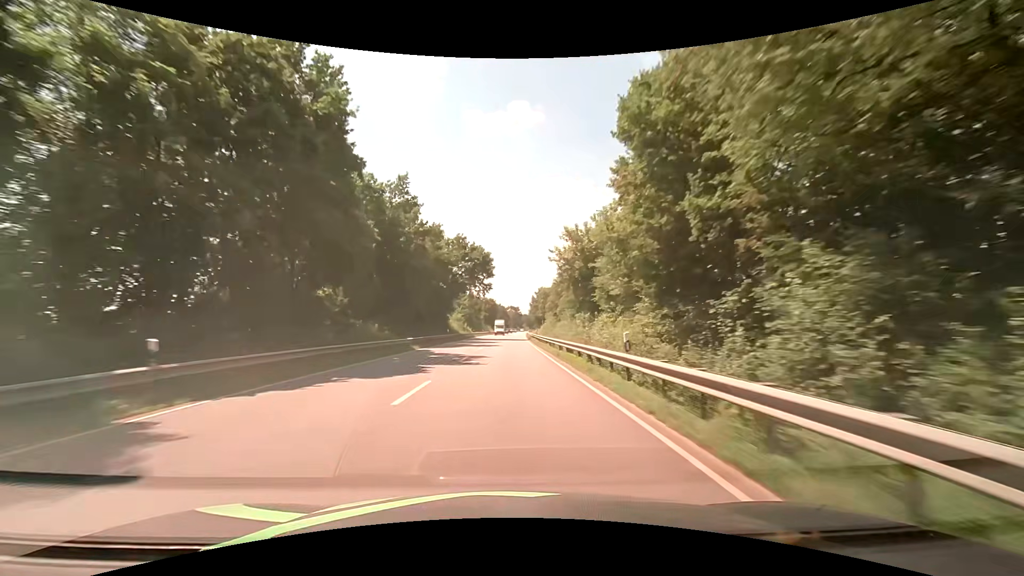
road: primary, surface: asphalt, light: Day
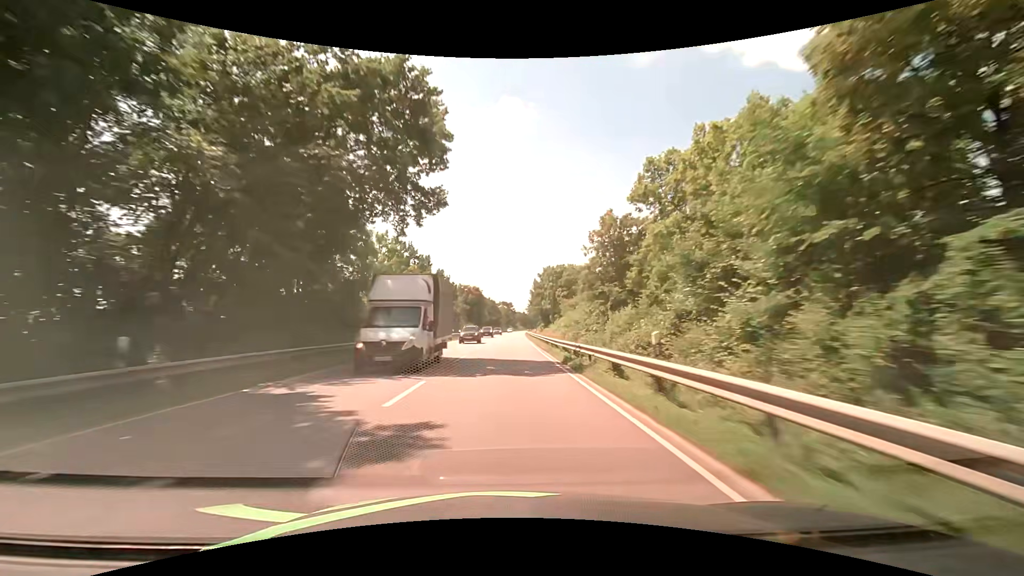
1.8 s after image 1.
(+0.4, +47.5) m; +1°
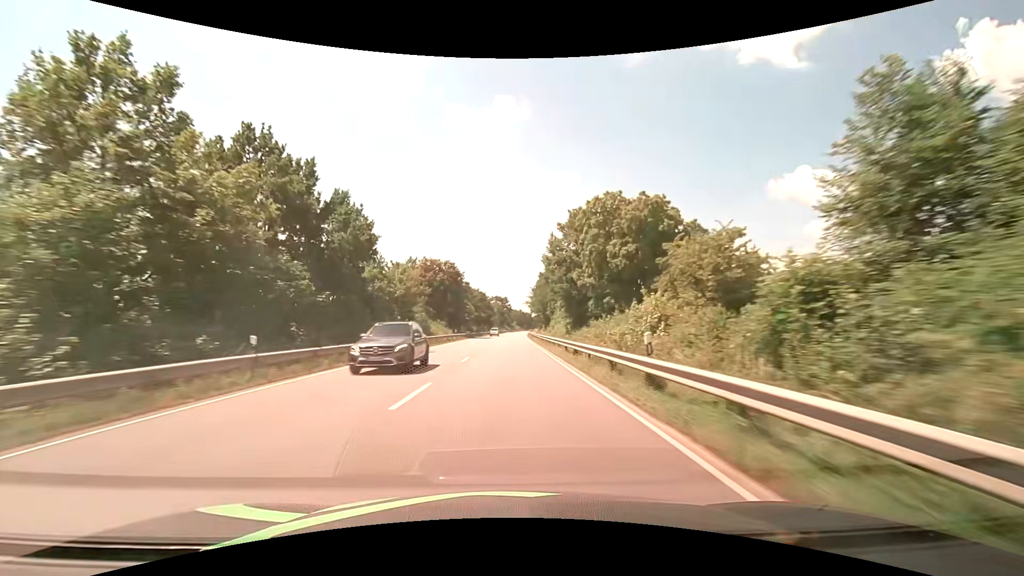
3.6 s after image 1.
(+0.2, +47.4) m; +1°
(0, +10) (0, +20) (0, +30) (0, +40) (0, +50) (+1, +60) (+1, +70) (+1, +80) (+1, +90) (+2, +100) m
